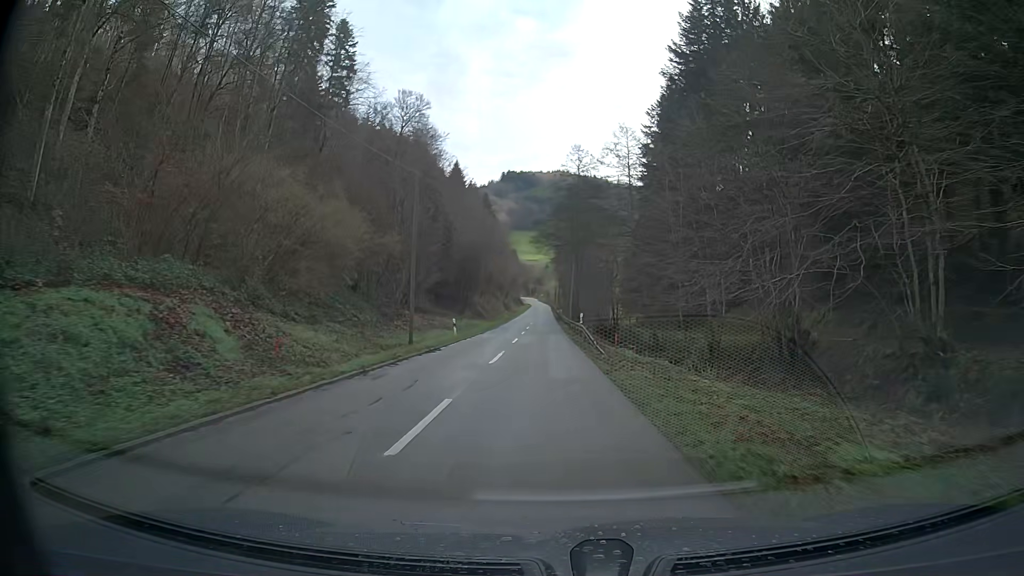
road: tertiary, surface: asphalt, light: Day
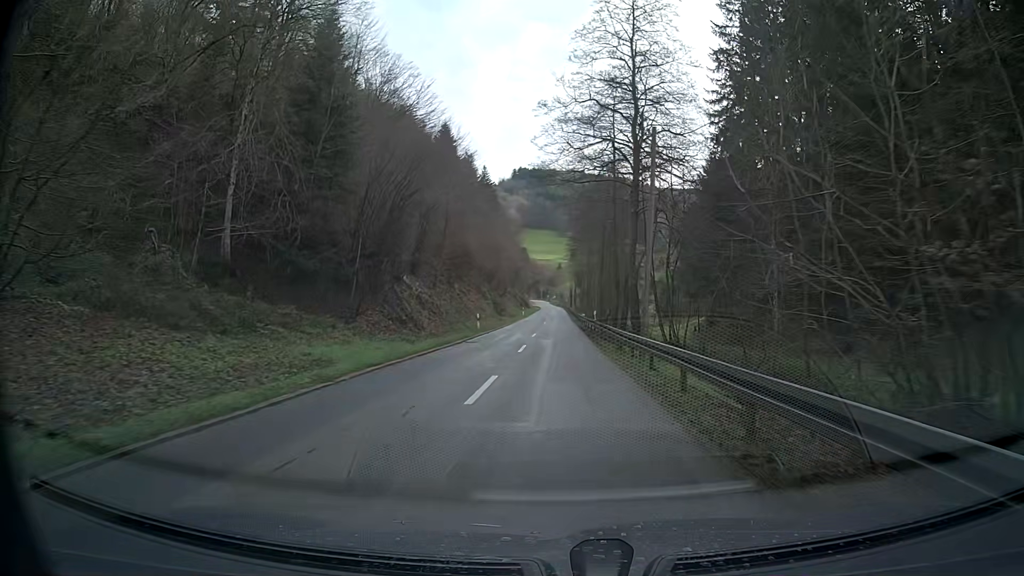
(-0.5, +44.8) m; 0°
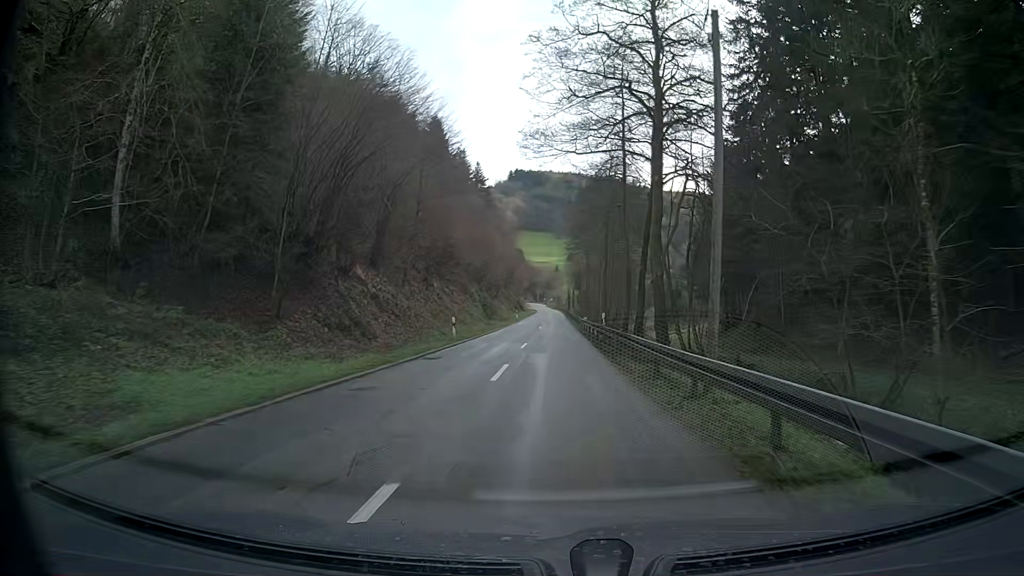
(0.0, +8.9) m; 0°
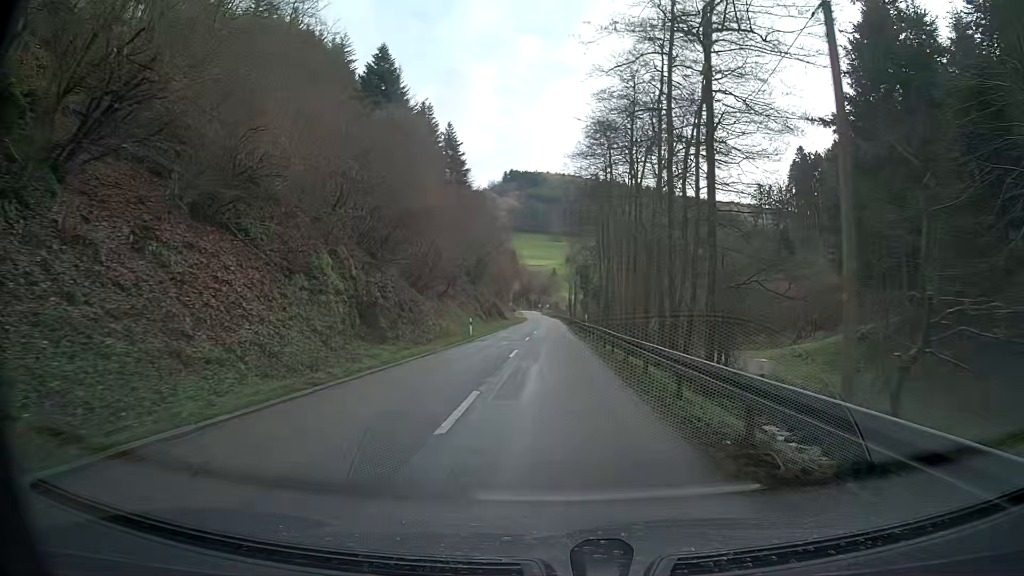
(+0.3, +43.6) m; 0°
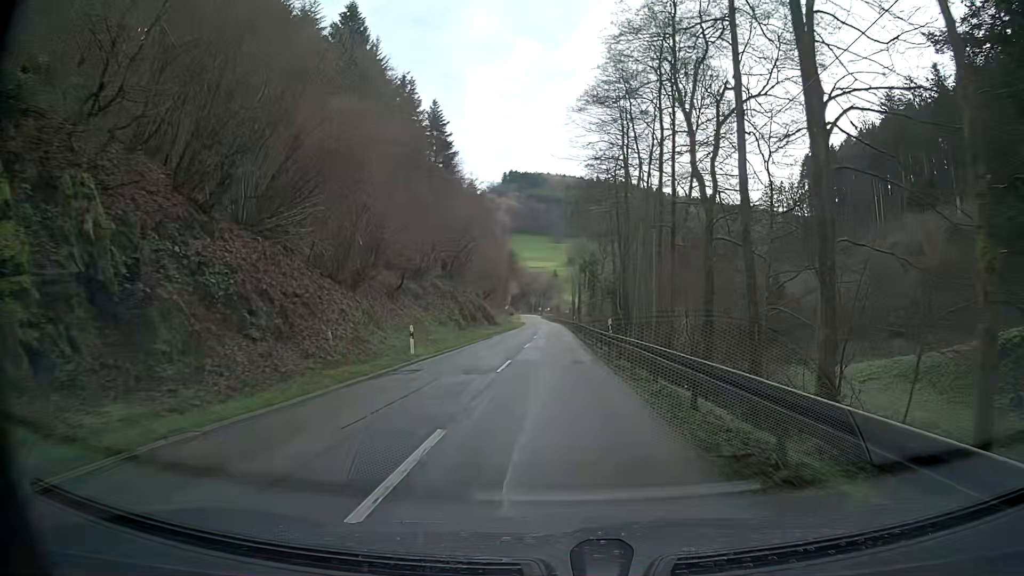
(-0.1, +17.2) m; -1°
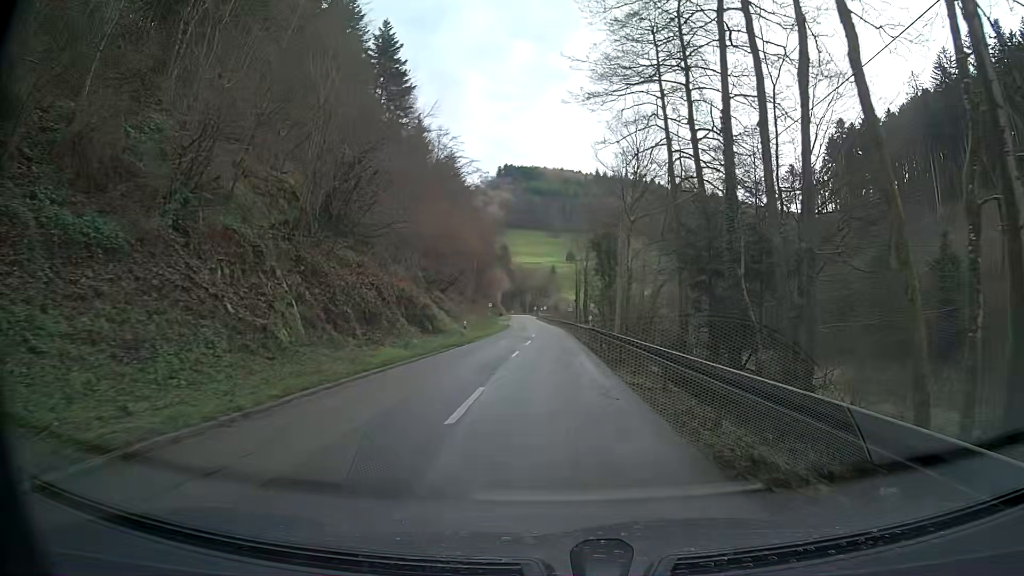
(+0.4, +33.9) m; +1°
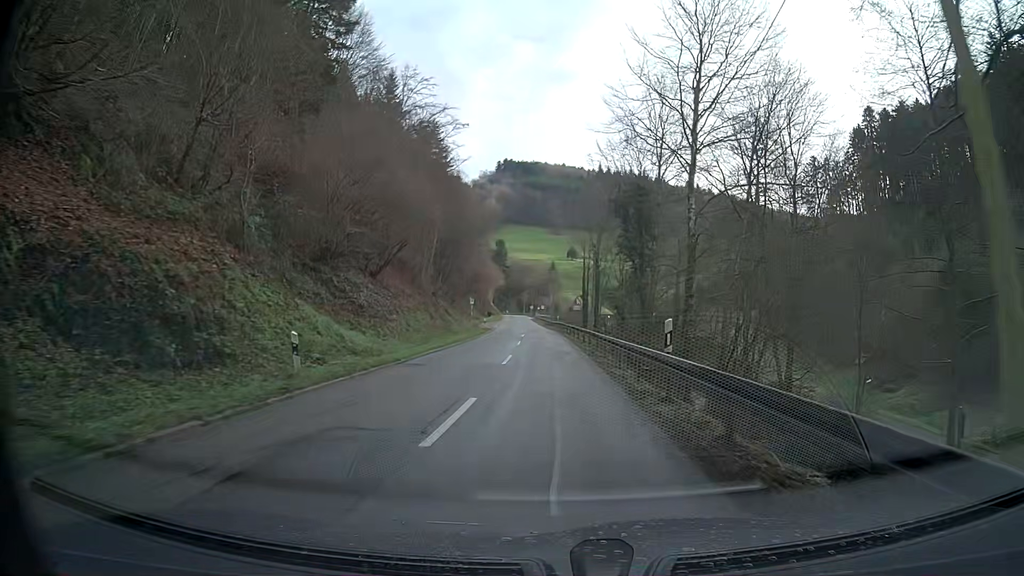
(+0.1, +25.0) m; 0°
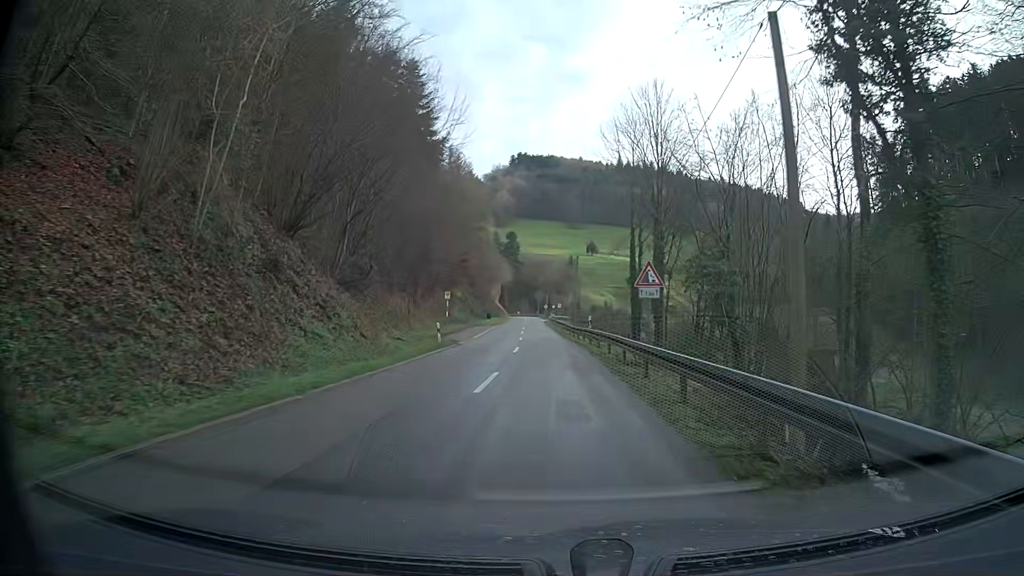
(-0.5, +33.1) m; -2°
